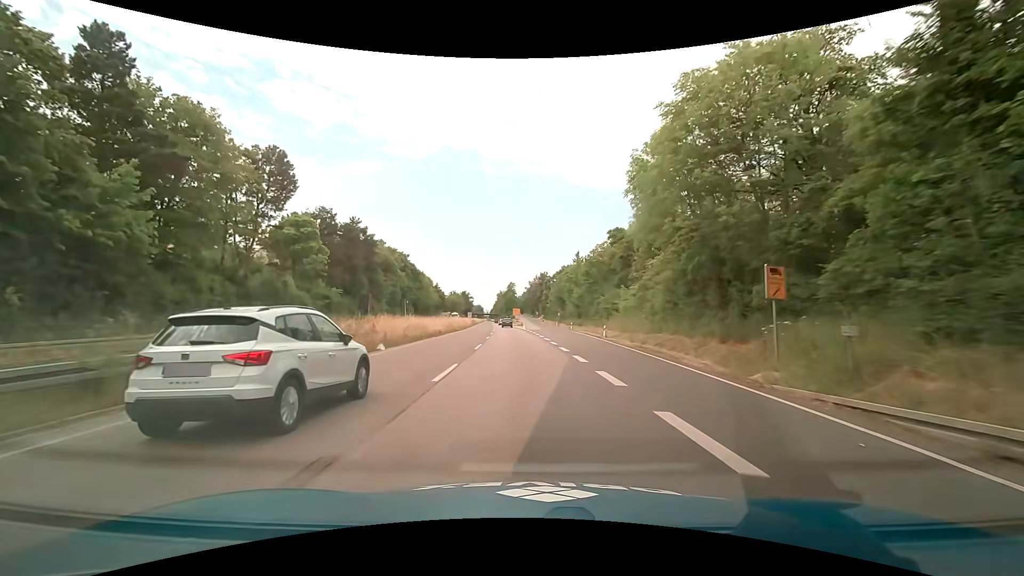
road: trunk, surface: asphalt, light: Day
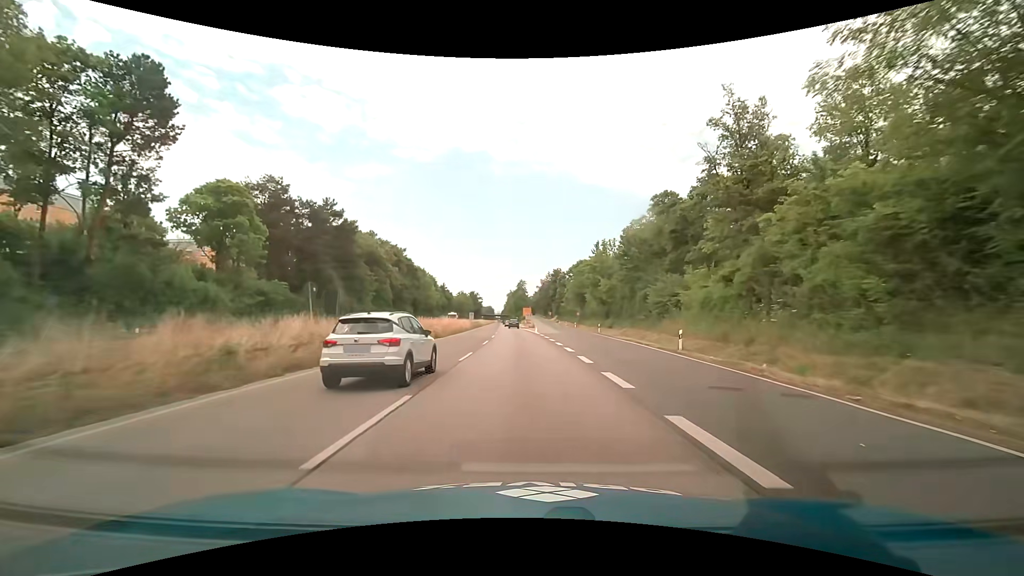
(-0.2, +18.3) m; -1°
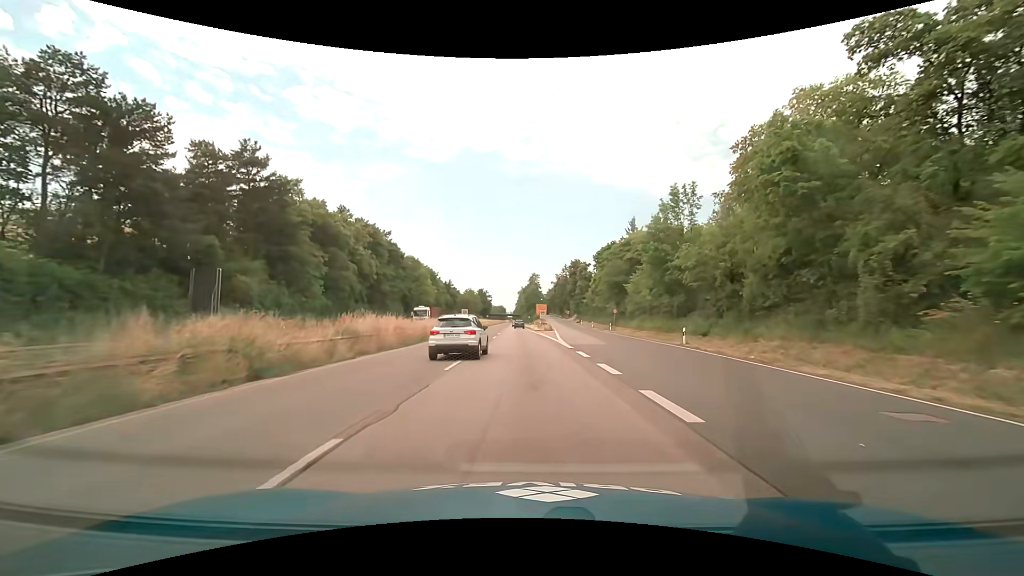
(-0.5, +27.4) m; -2°
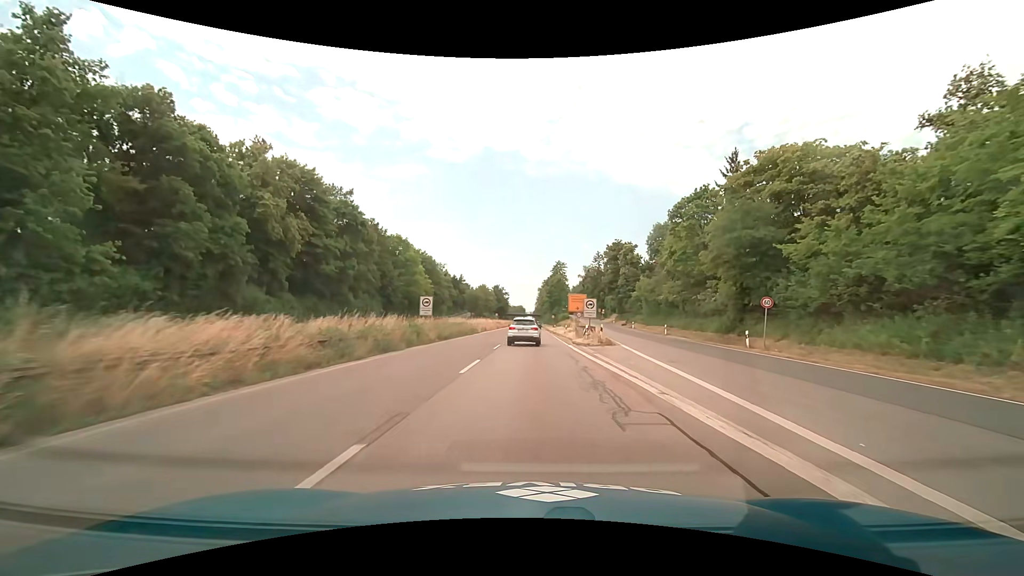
(-0.9, +36.6) m; -3°
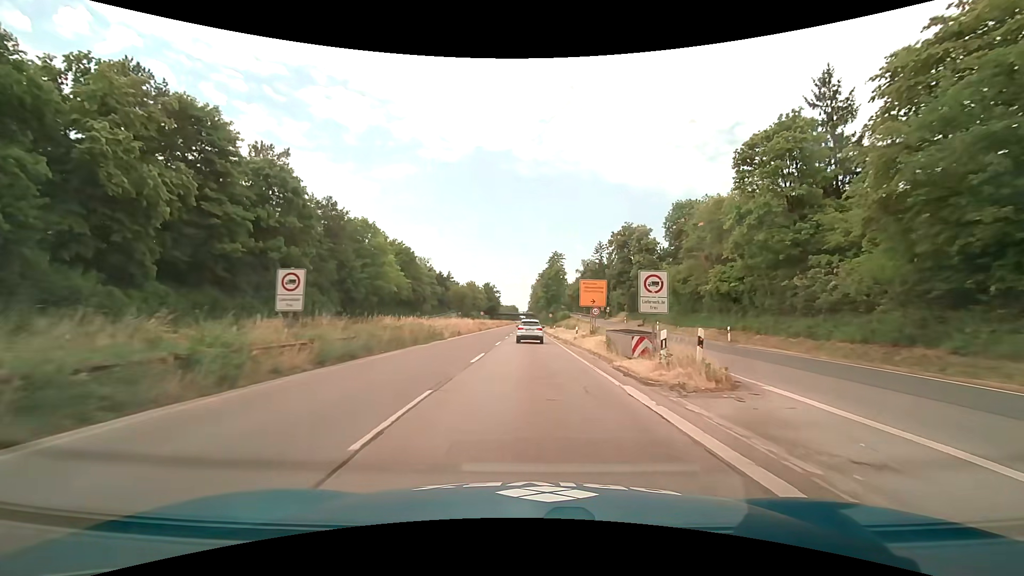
(+0.1, +18.3) m; +1°
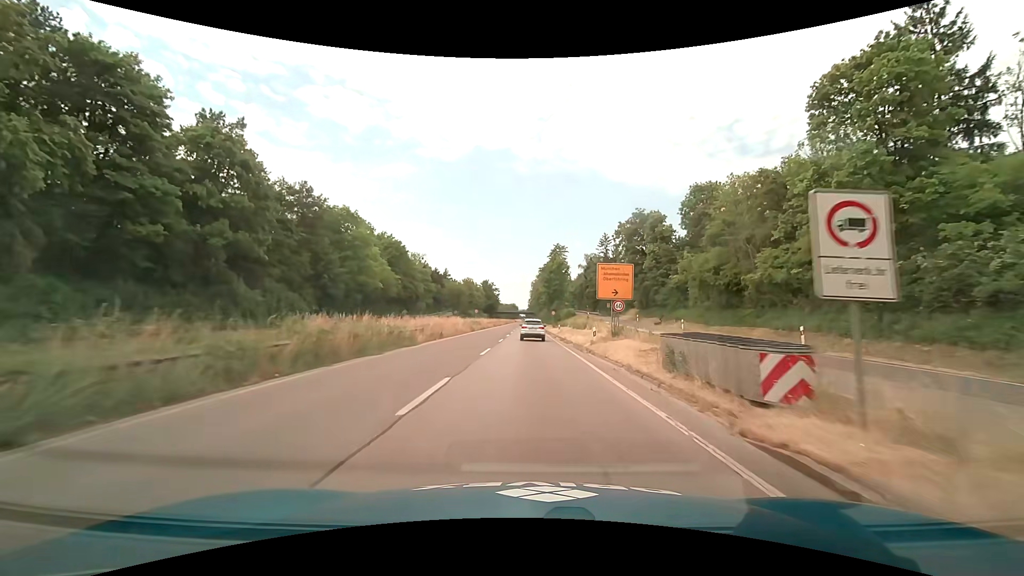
(0.0, +9.1) m; 0°
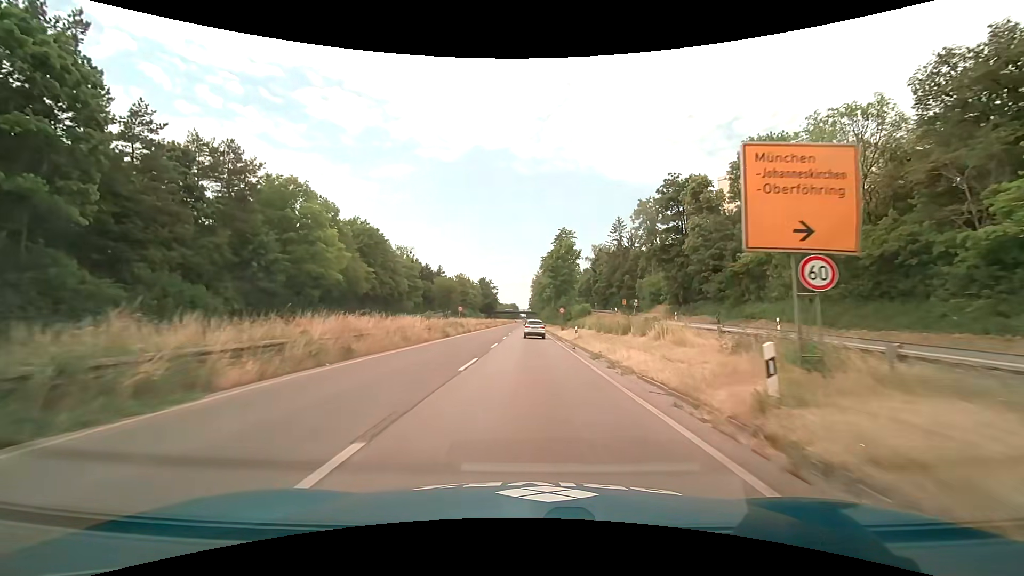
(0.0, +18.3) m; 0°
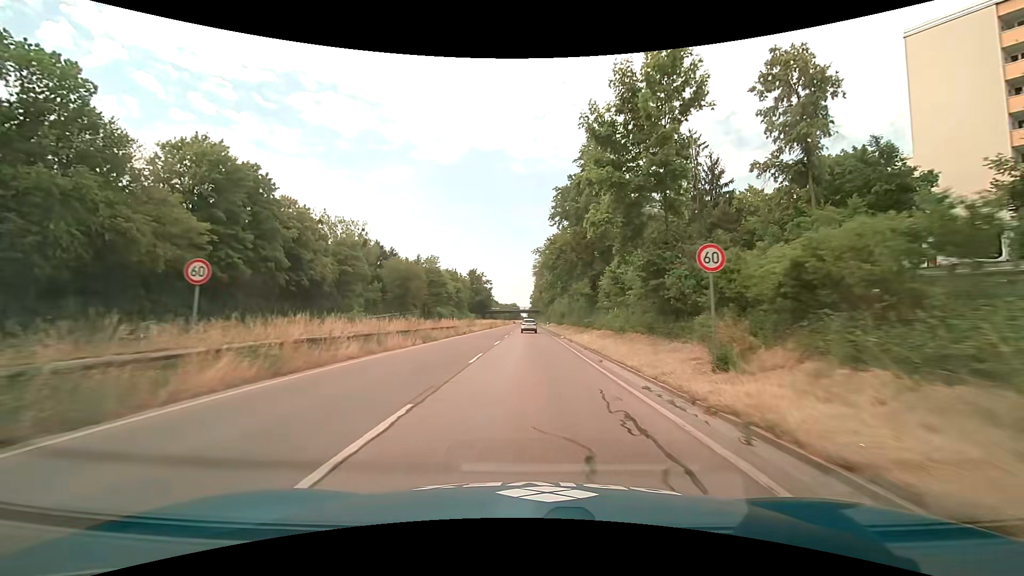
(0.0, +45.9) m; 0°
(0, +10) (0, +20) (0, +30) (0, +40) (0, +50) (0, +60) (0, +70) (0, +80) (-1, +90) (-1, +100) m
